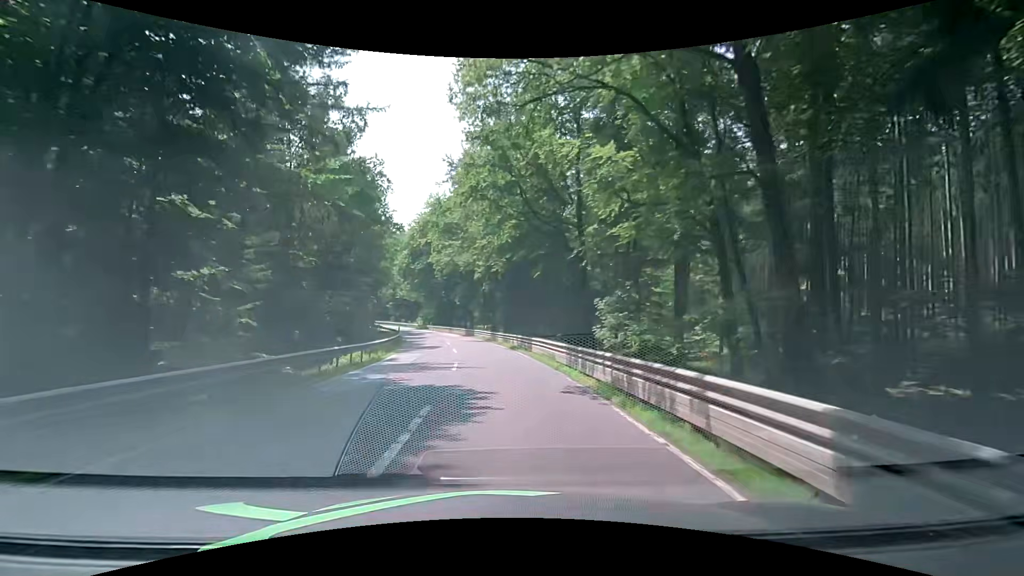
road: secondary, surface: asphalt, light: Day
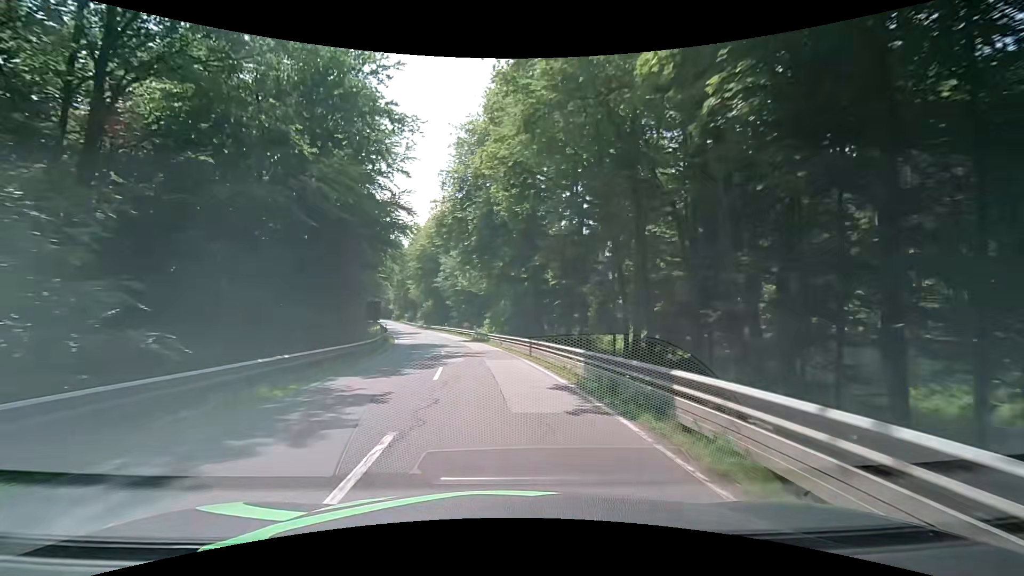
(-3.2, +45.7) m; -10°
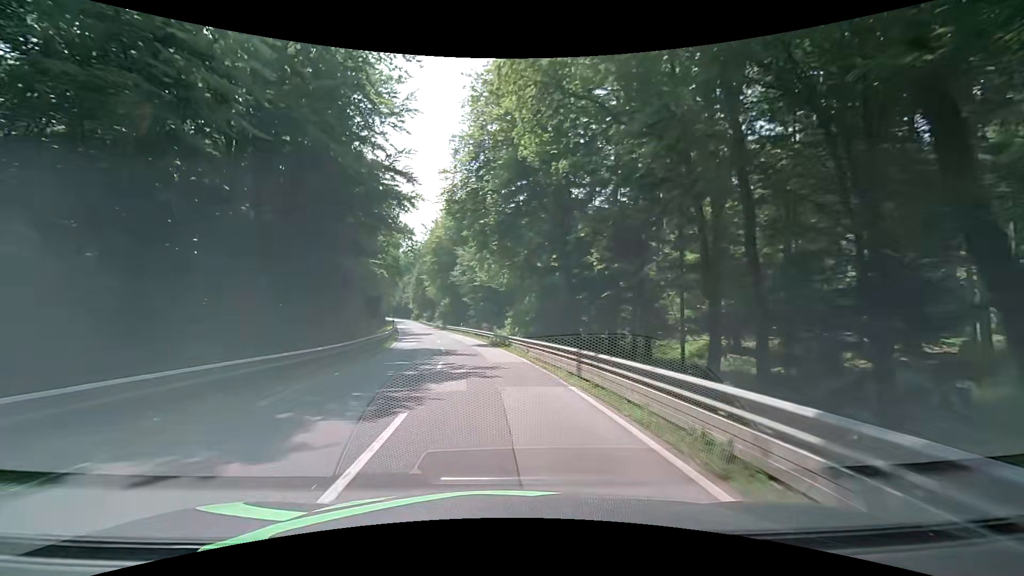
(-0.2, +9.3) m; -2°
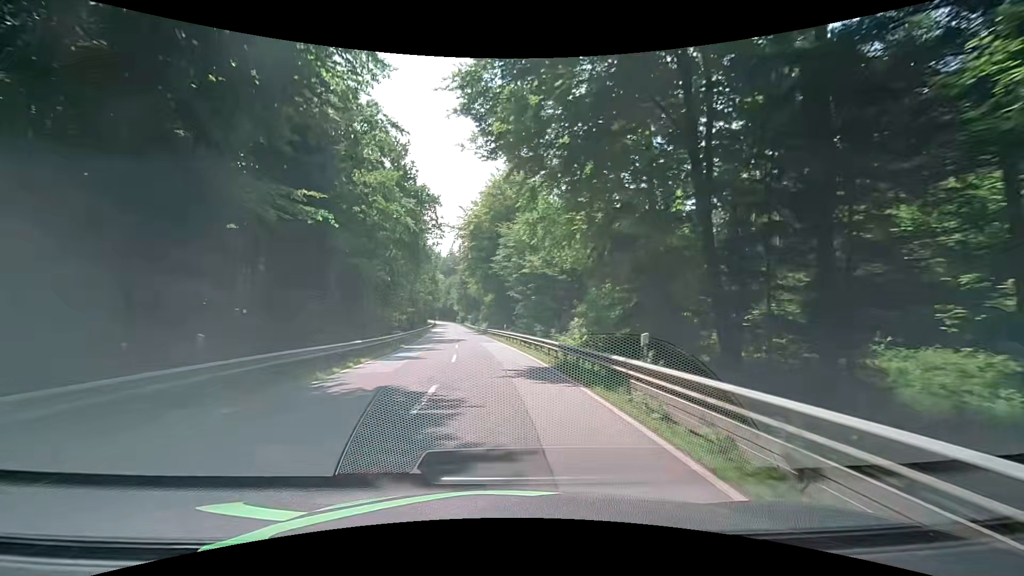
(-1.0, +18.6) m; -6°
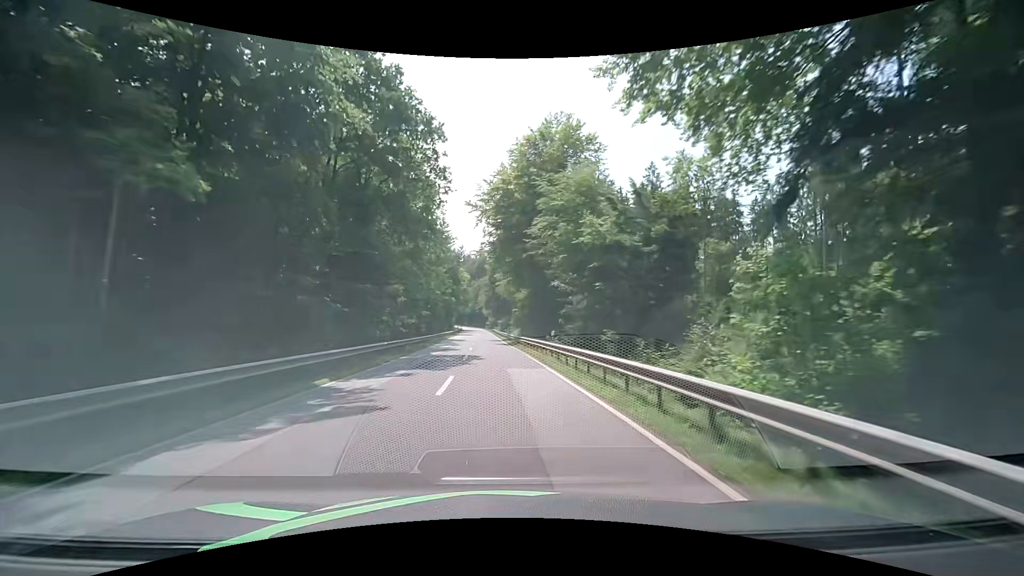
(-0.8, +18.7) m; -3°
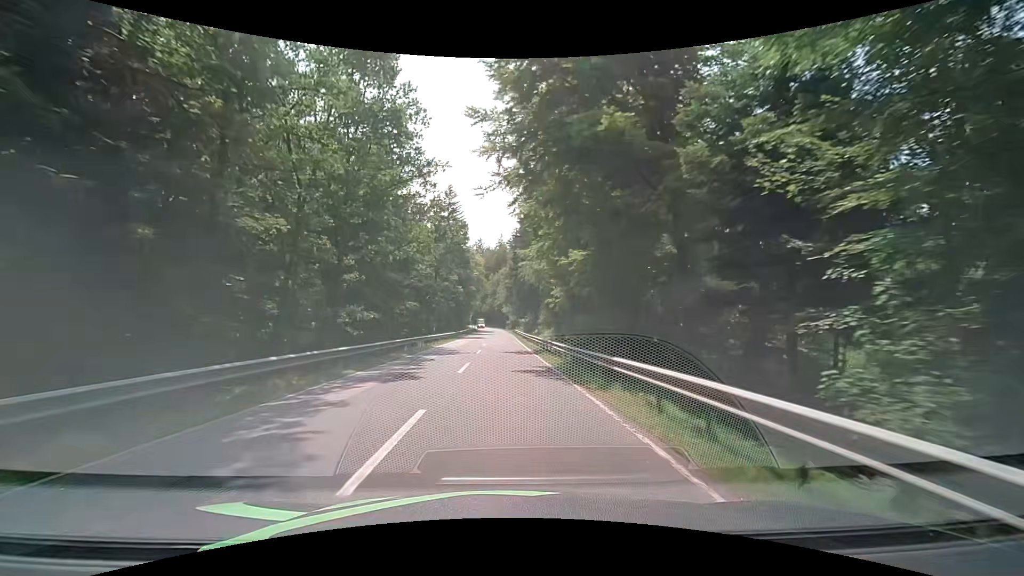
(-1.2, +28.1) m; -3°
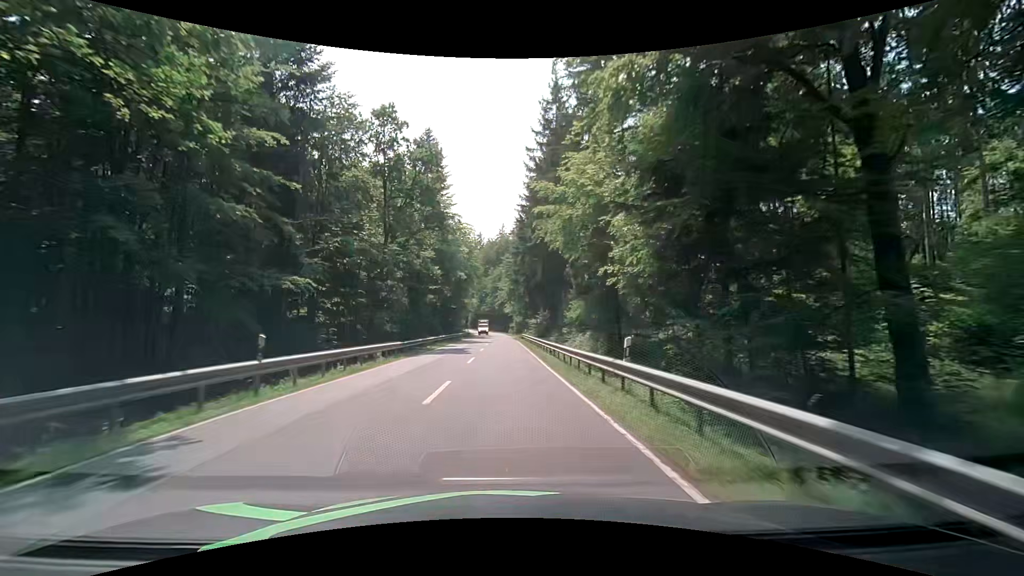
(-0.1, +28.3) m; 0°
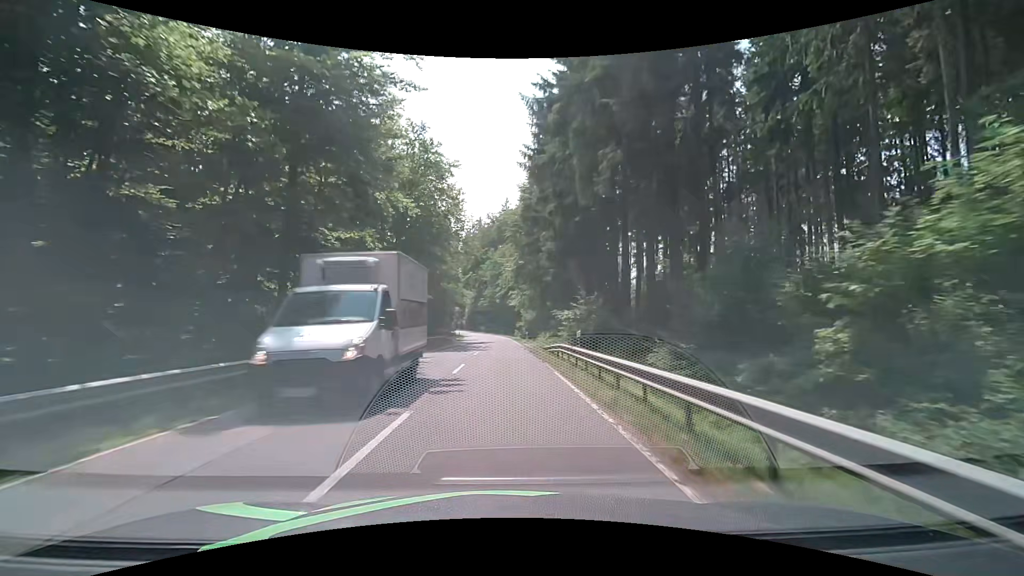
(-0.2, +38.0) m; -1°
(0, +10) (0, +20) (0, +30) (-1, +40) (-1, +50) (-1, +60) (-1, +70) (-2, +80) (-3, +90) (-4, +100) m
